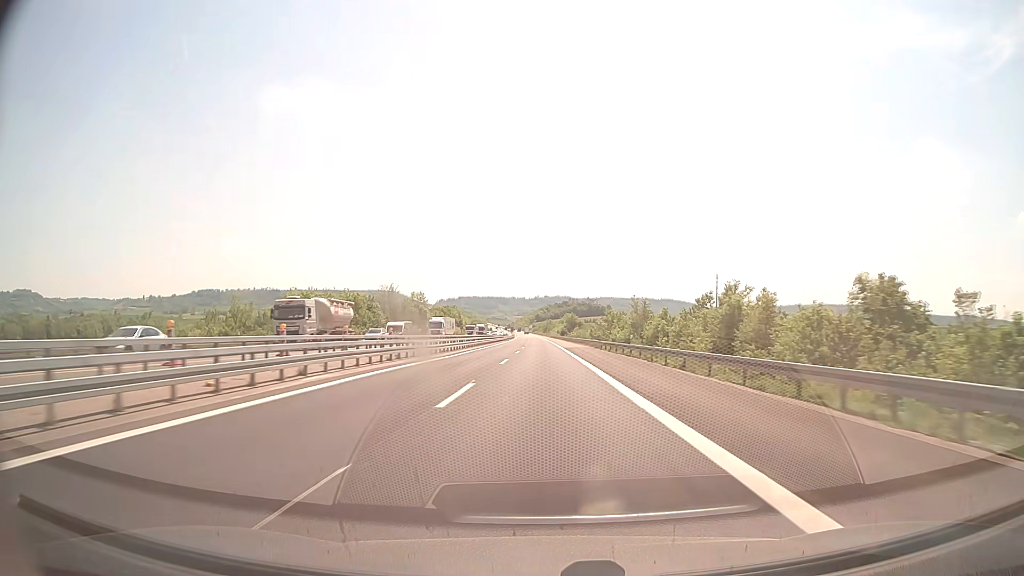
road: motorway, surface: concrete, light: Day
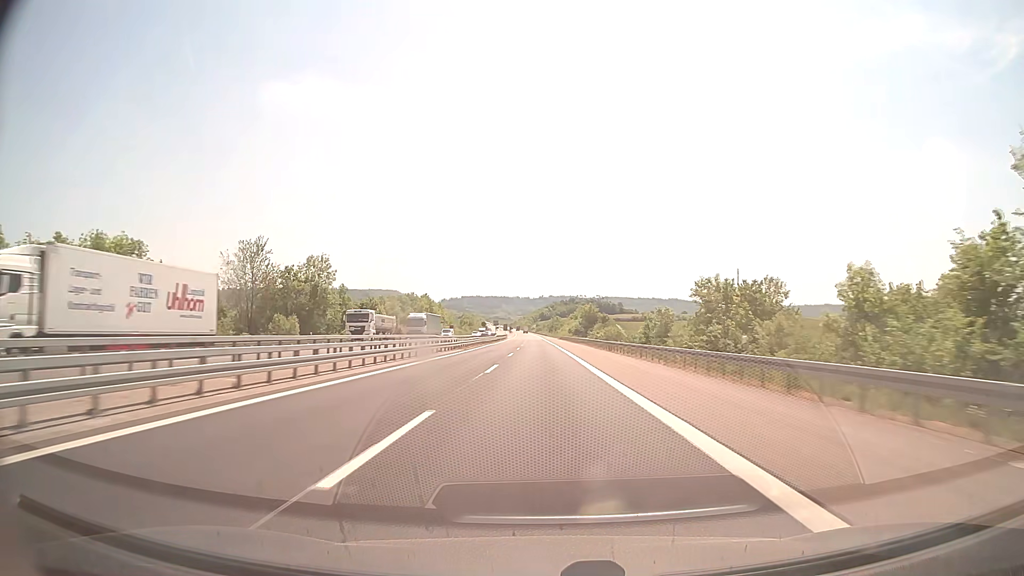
(-0.5, +78.5) m; 0°
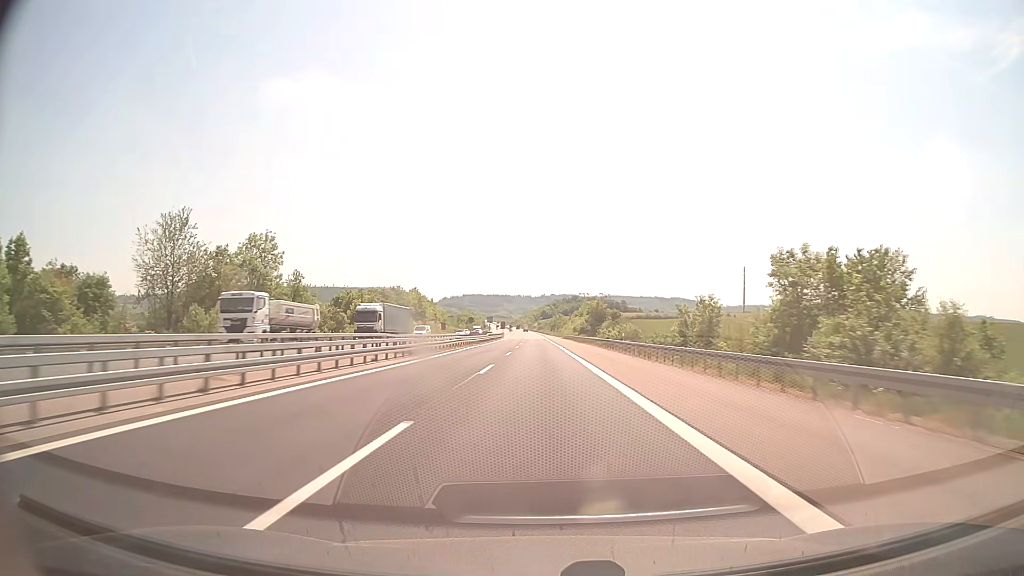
(0.0, +19.7) m; 0°
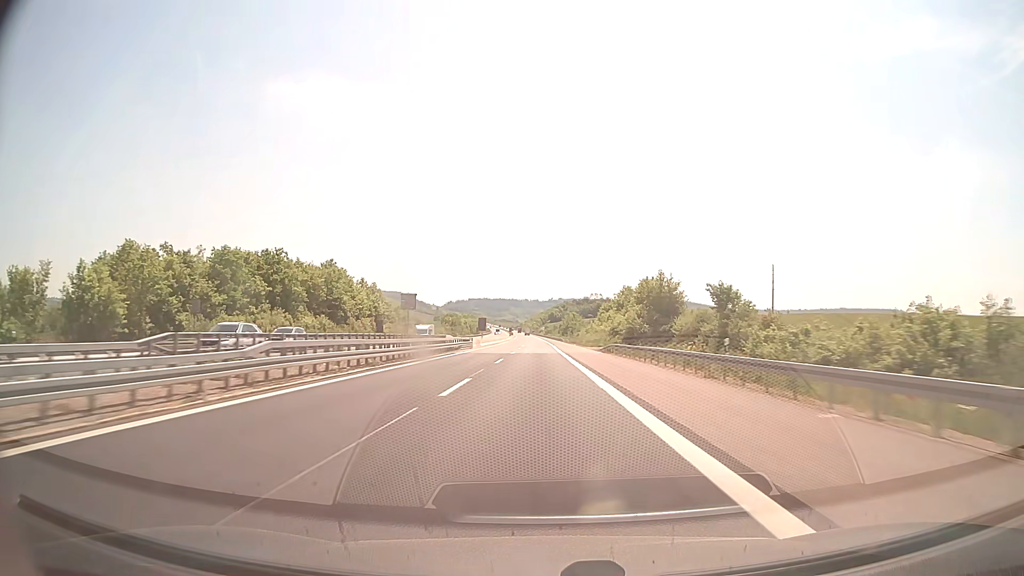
(-0.3, +79.0) m; -1°
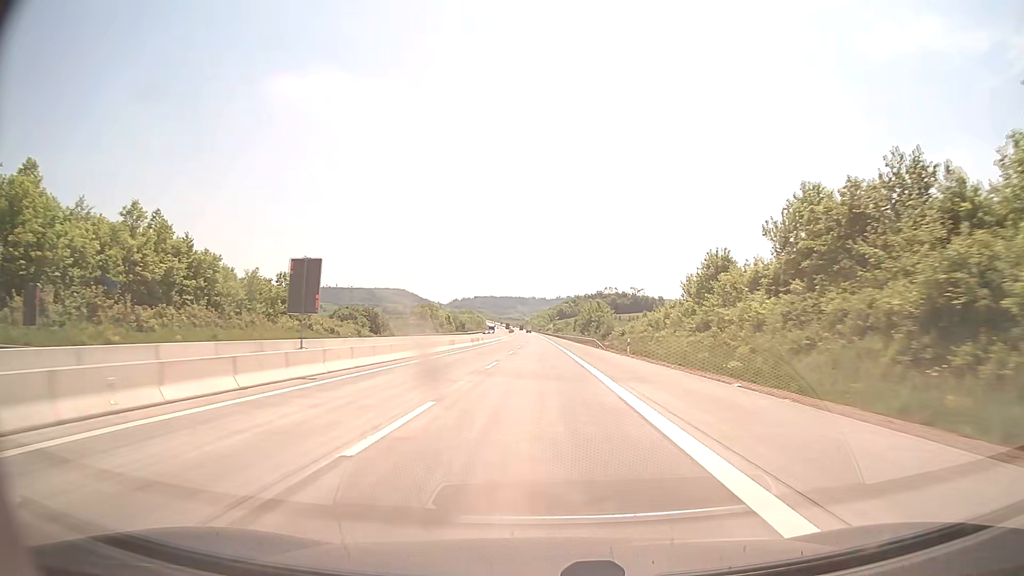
(-0.4, +79.2) m; -1°
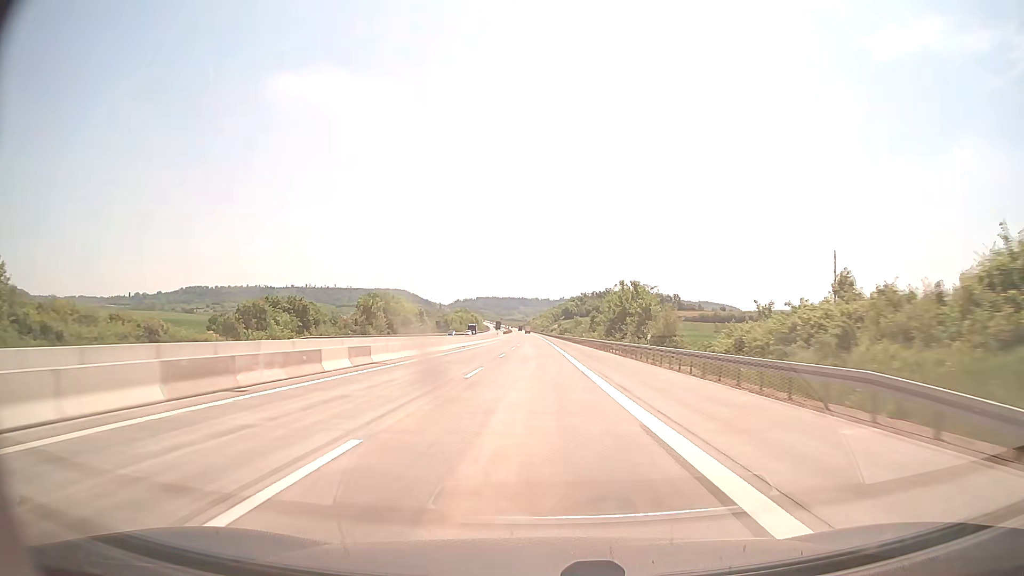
(0.0, +59.4) m; 0°
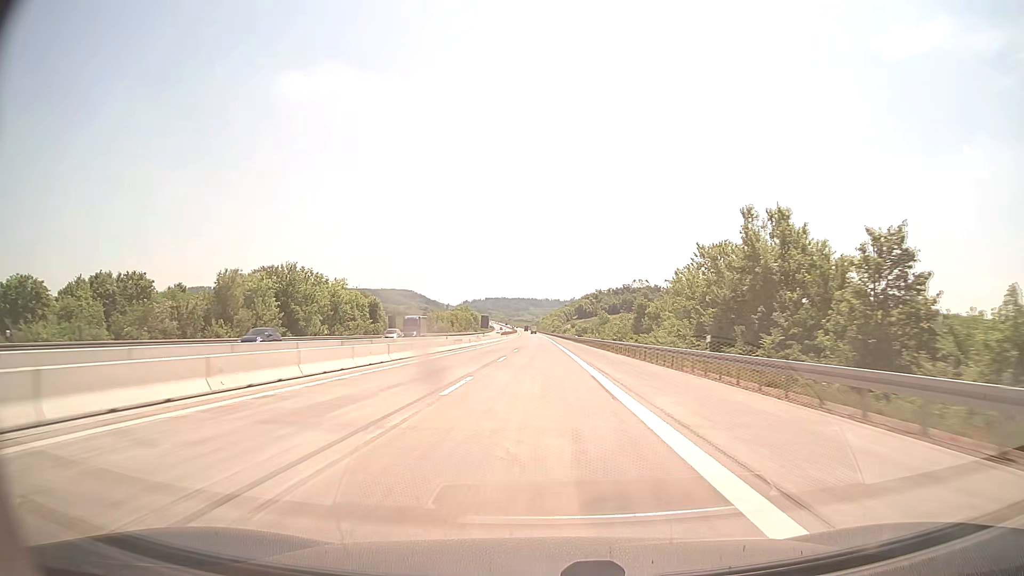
(-0.4, +59.4) m; -1°
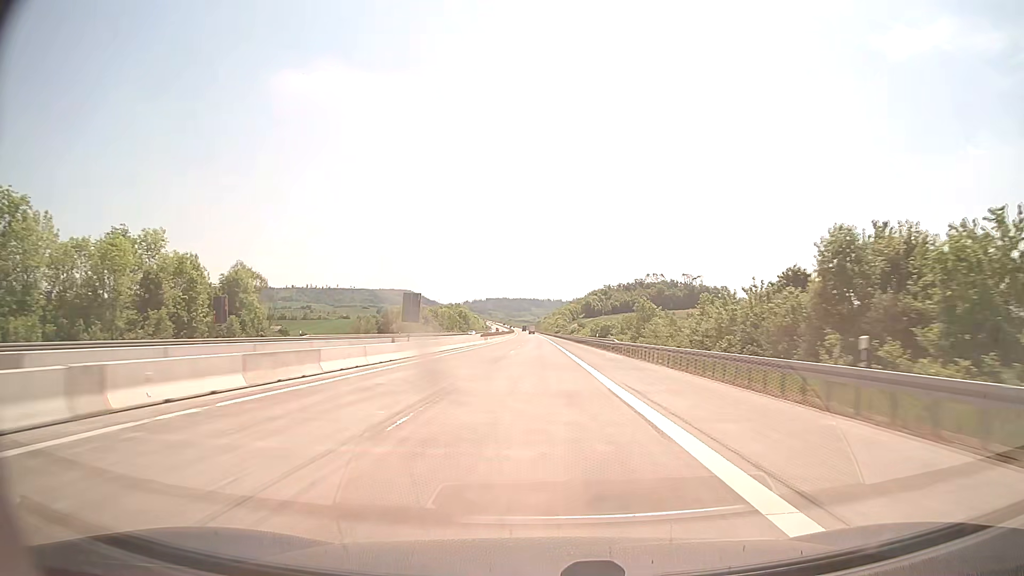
(-0.2, +59.4) m; 0°
(0, +10) (0, +20) (0, +30) (0, +40) (0, +50) (0, +60) (-1, +70) (-1, +80) (-1, +90) (-1, +100) m
